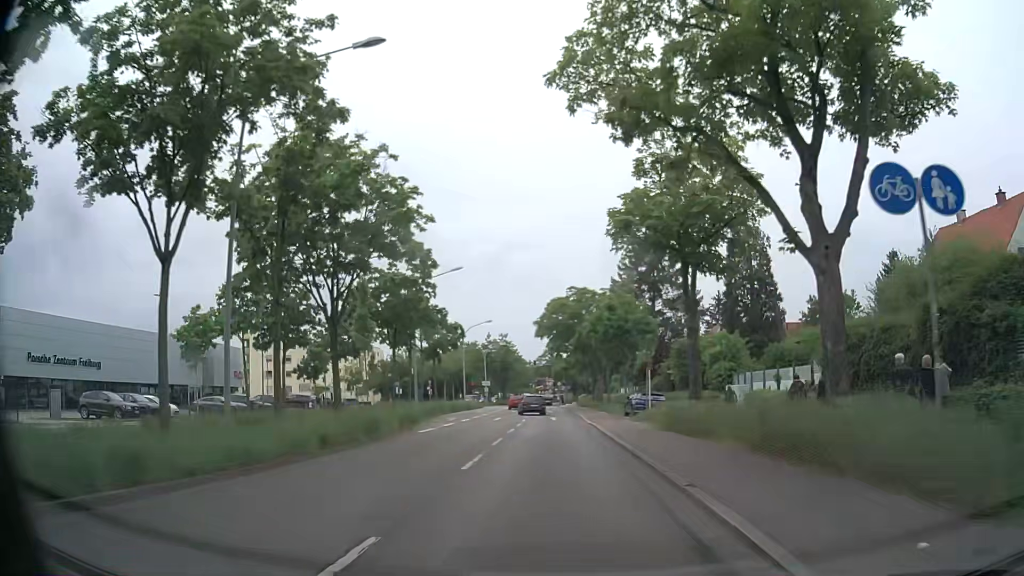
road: primary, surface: asphalt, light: Day
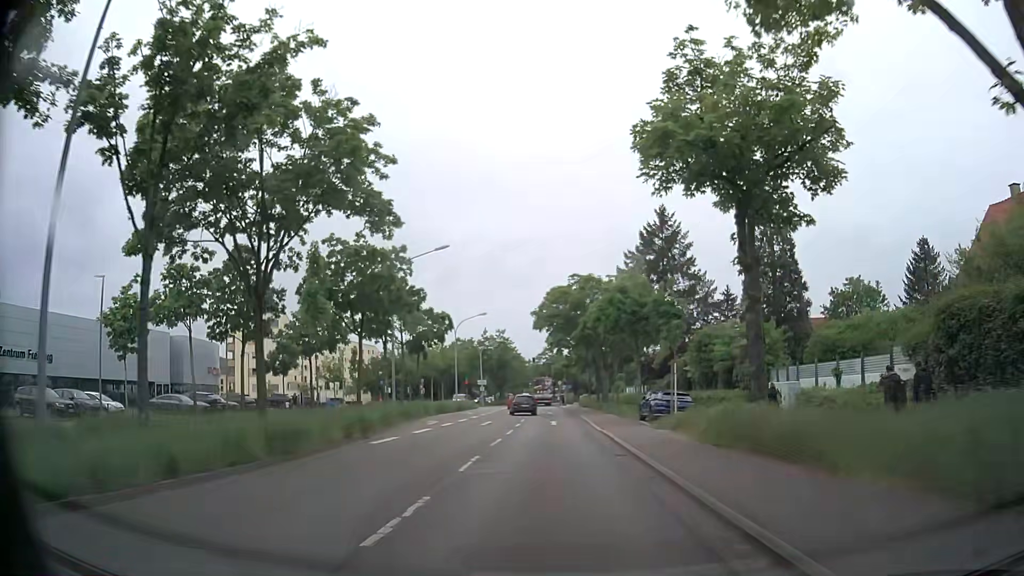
(0.0, +6.5) m; 0°
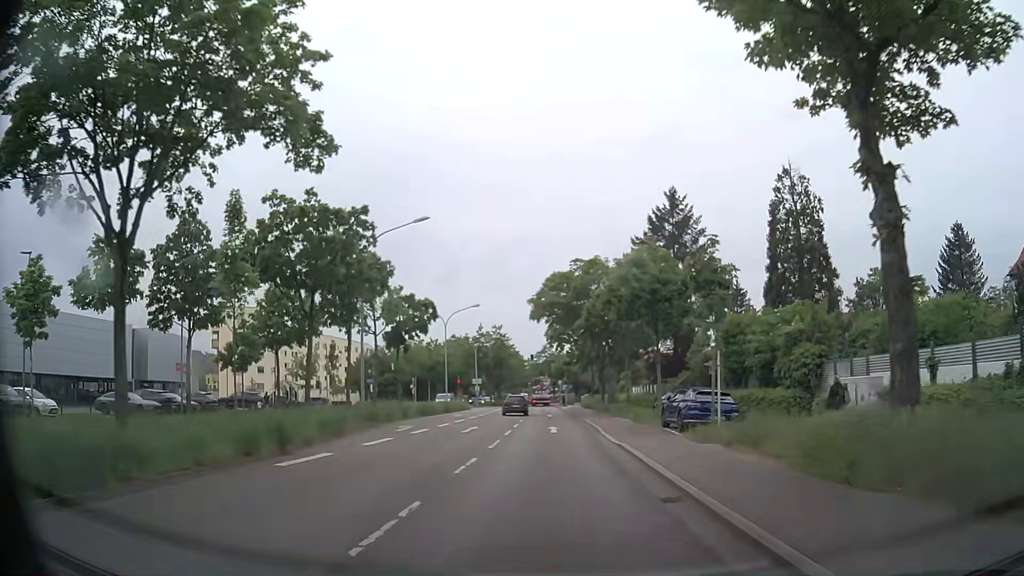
(-0.1, +6.4) m; -1°
